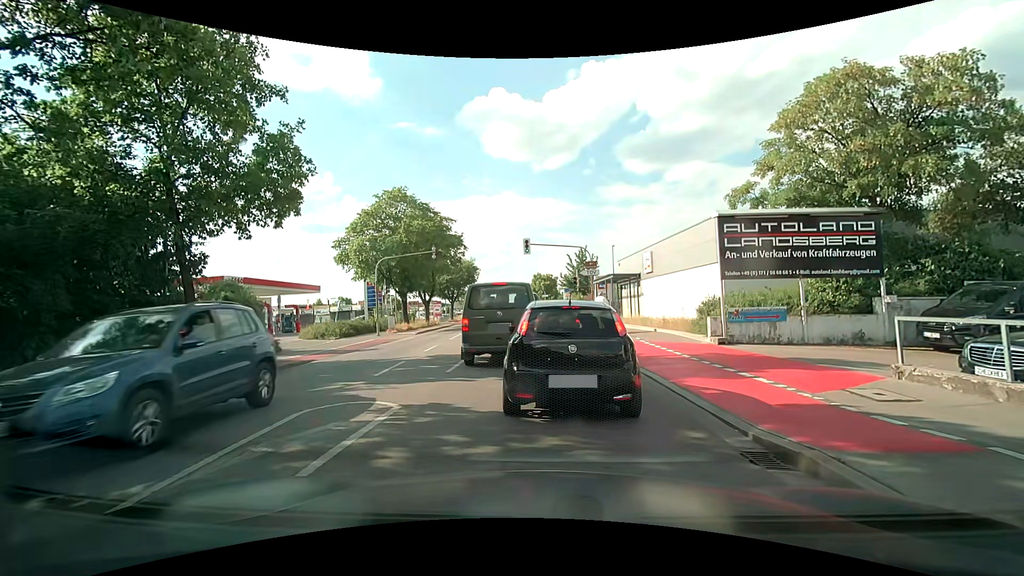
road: secondary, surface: asphalt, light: Day
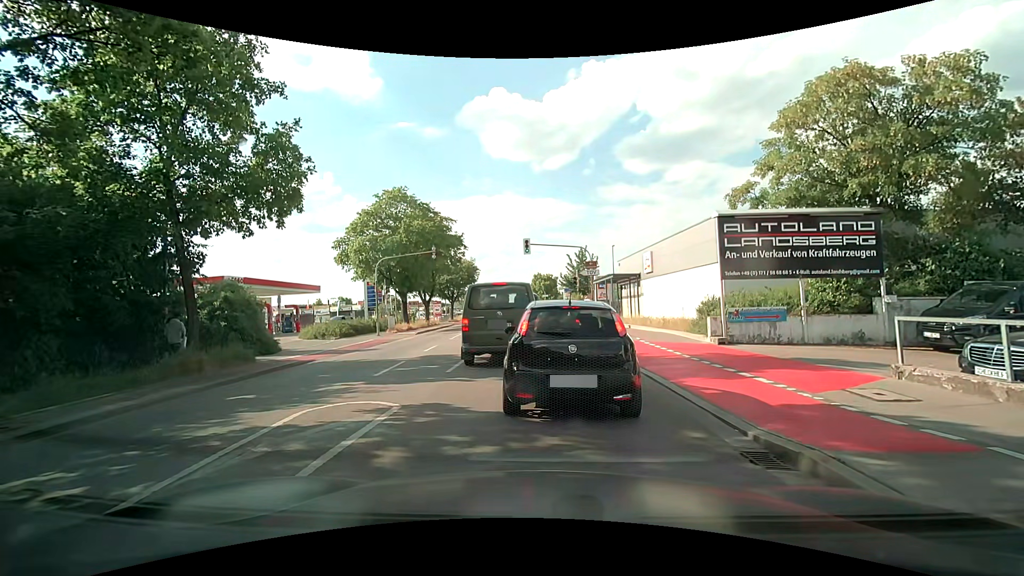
(0.0, 0.0) m; 0°
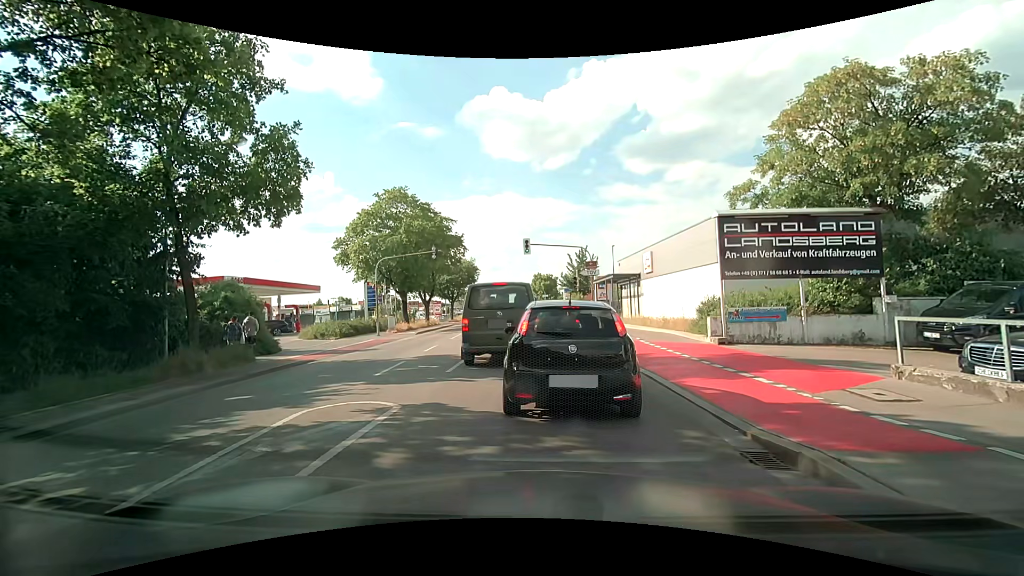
(0.0, 0.0) m; 0°
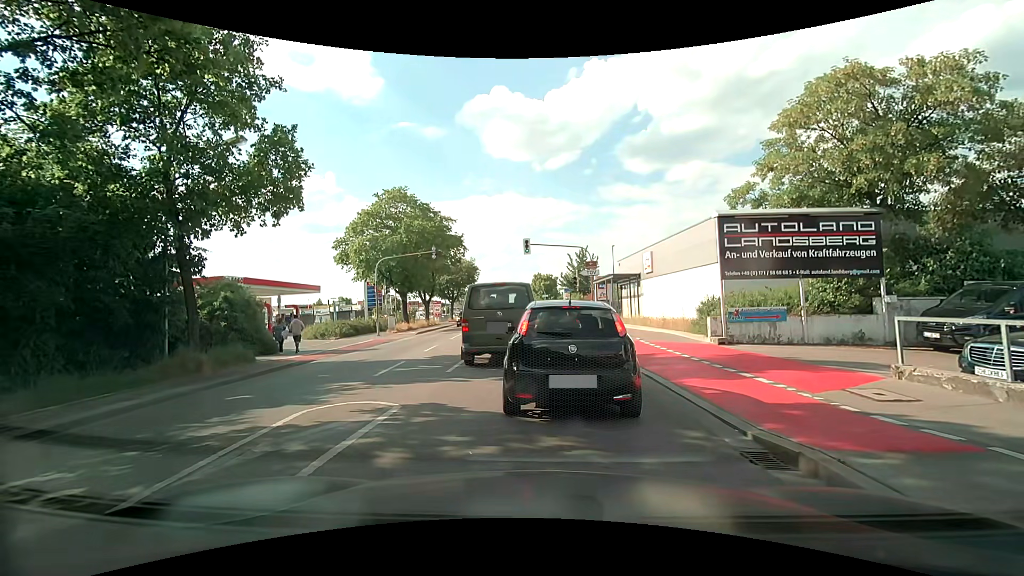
(0.0, 0.0) m; 0°
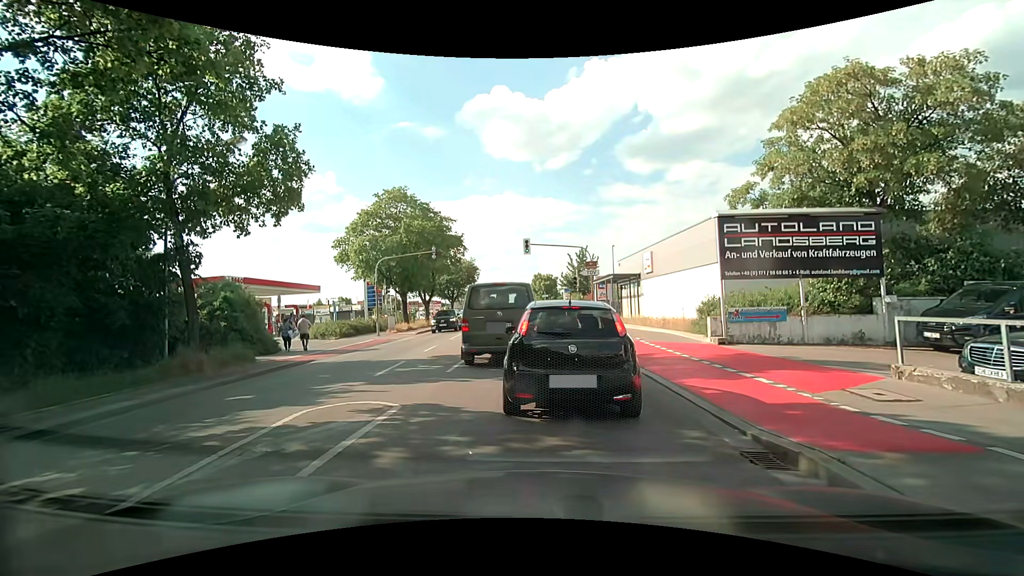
(0.0, 0.0) m; 0°
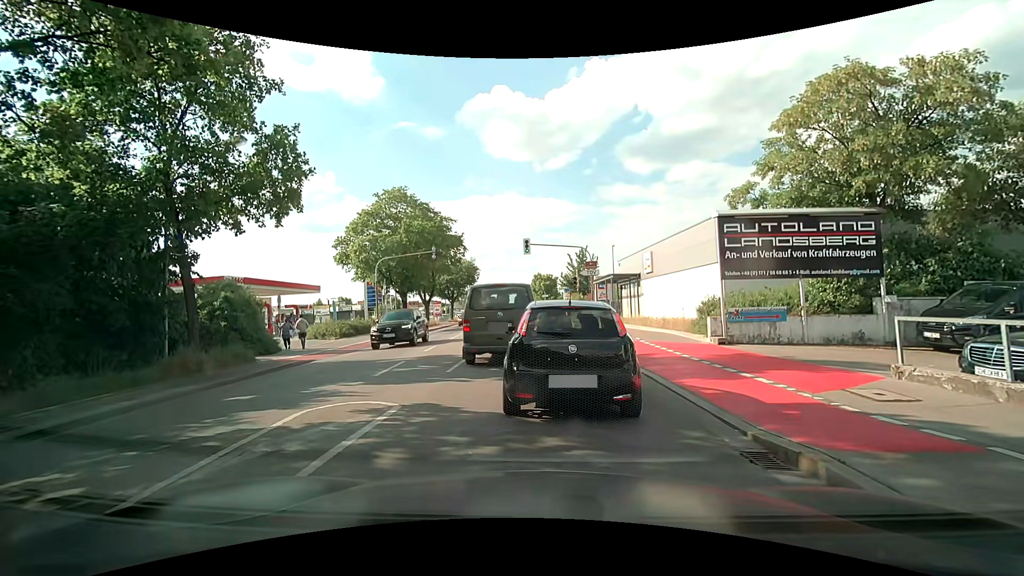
(0.0, 0.0) m; 0°
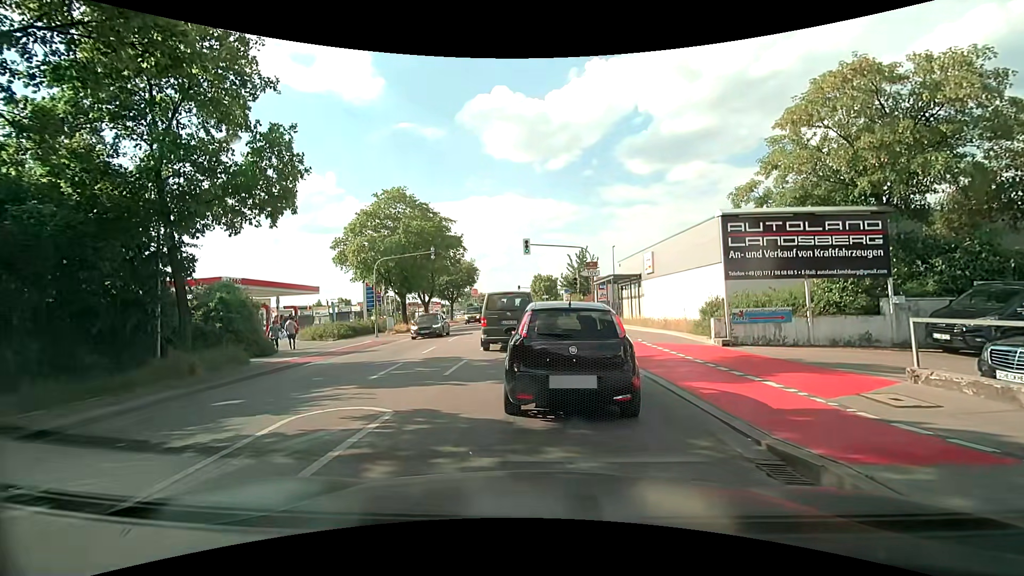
(0.0, +0.3) m; 0°
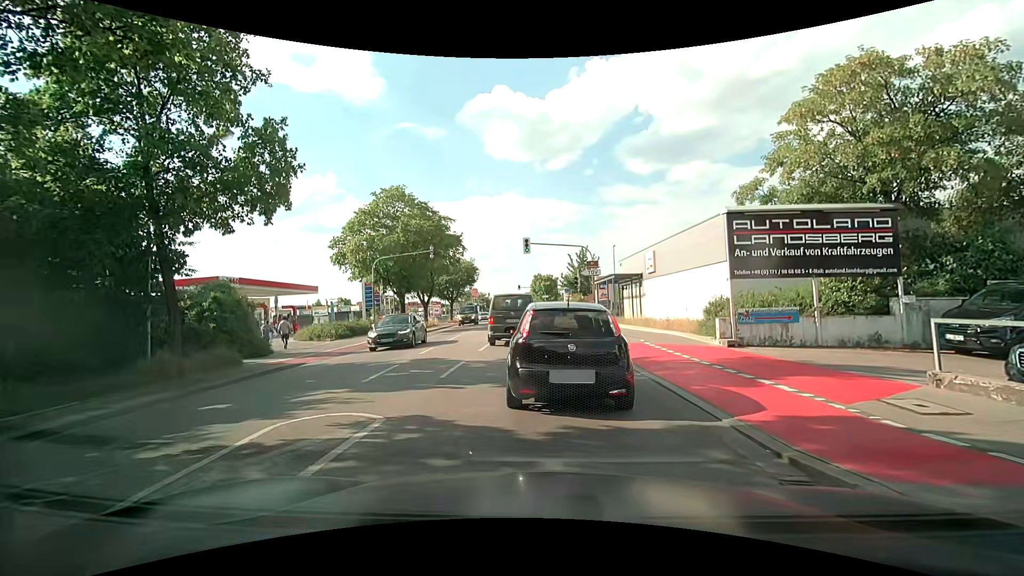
(0.0, +0.4) m; 0°
(0, +10) (-1, +20) (-1, +30) (-2, +40) (-2, +50) (-3, +60) (-3, +70) (-4, +80) (-5, +90) (-6, +100) m
